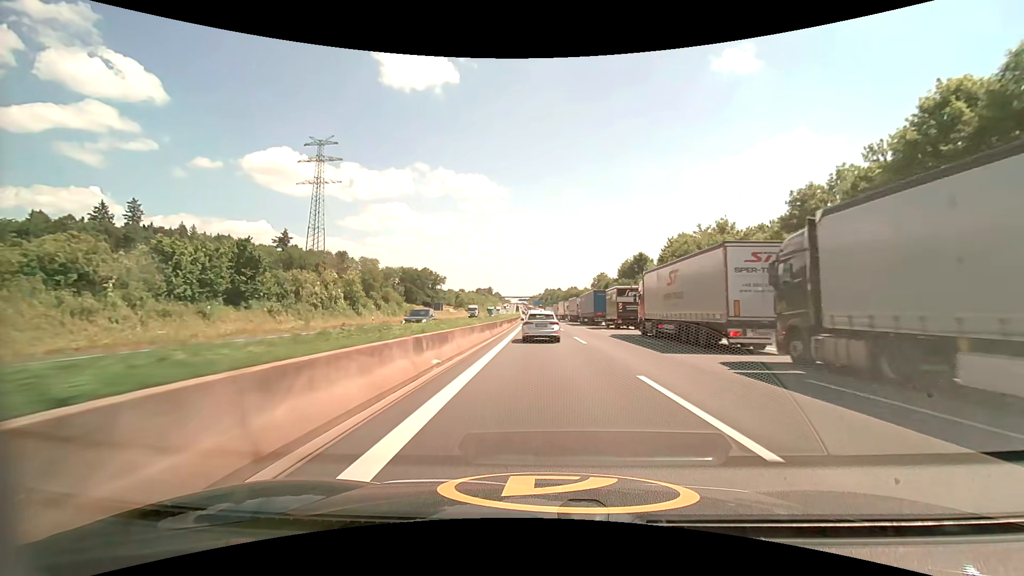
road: motorway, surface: asphalt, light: Day
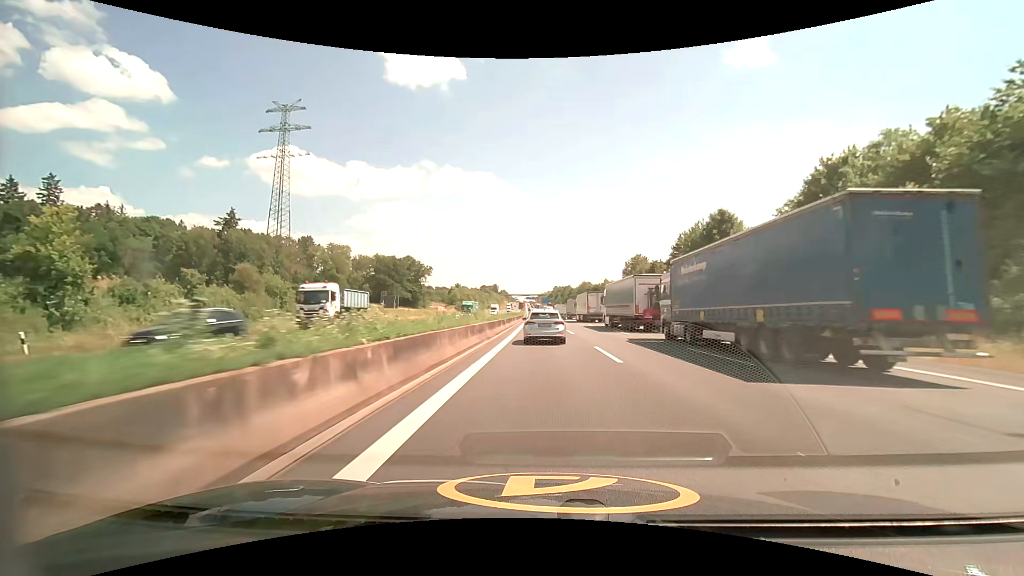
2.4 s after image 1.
(-0.4, +44.9) m; -1°
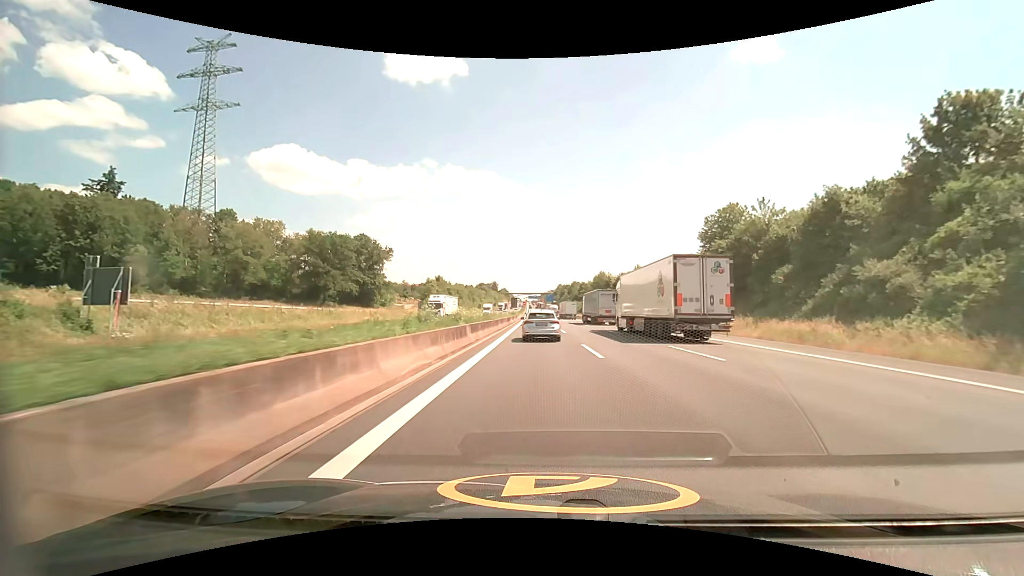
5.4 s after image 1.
(-0.2, +52.2) m; 0°
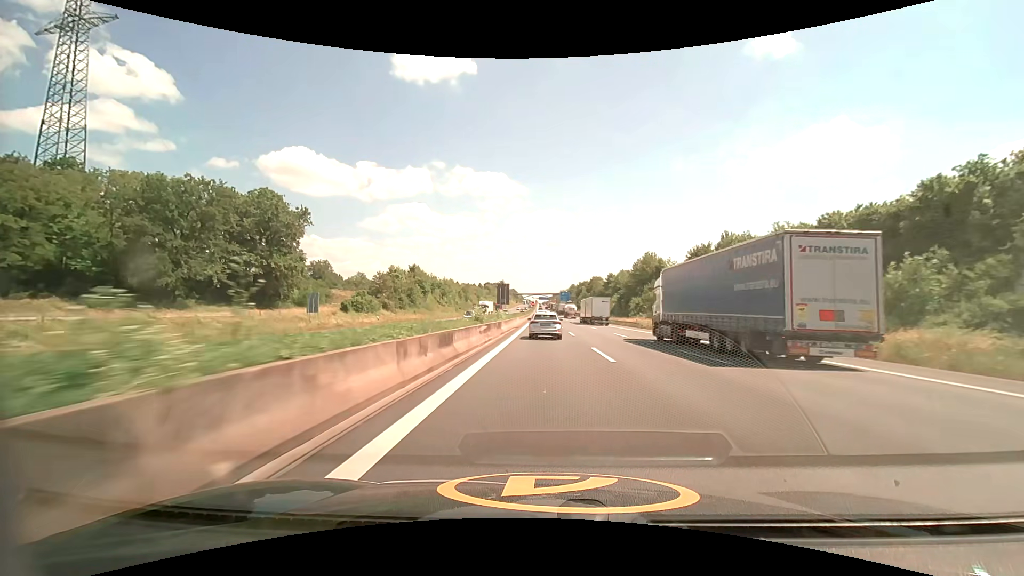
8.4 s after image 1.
(-0.7, +54.1) m; -1°
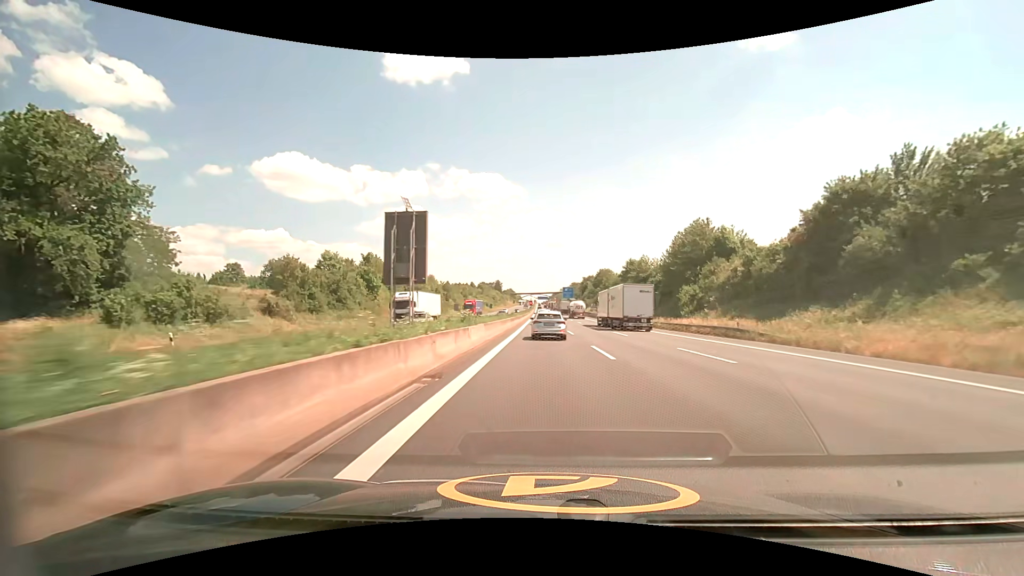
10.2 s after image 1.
(0.0, +36.0) m; 0°
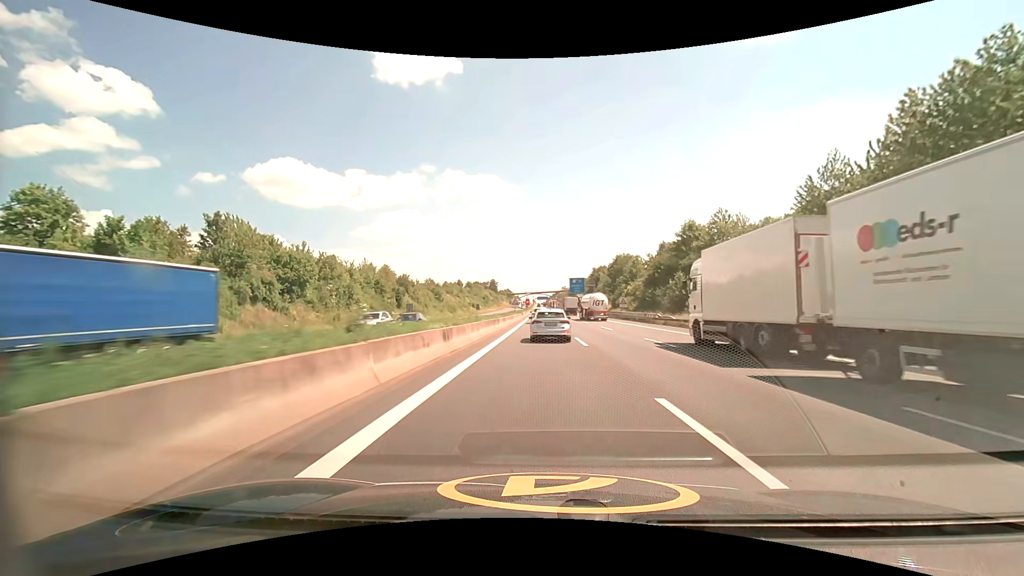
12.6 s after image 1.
(+0.2, +48.9) m; 0°
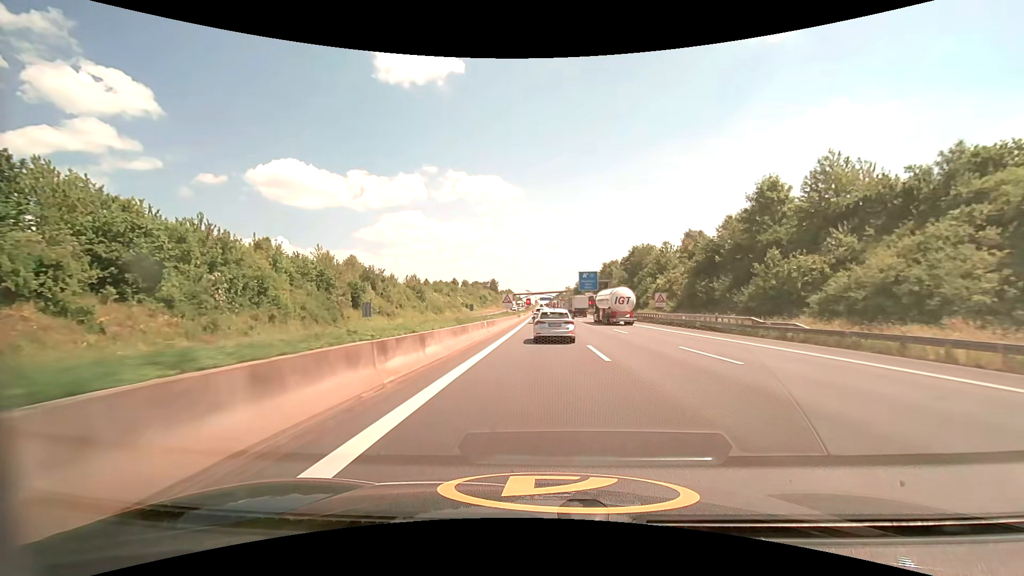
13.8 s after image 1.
(-0.1, +23.8) m; 0°
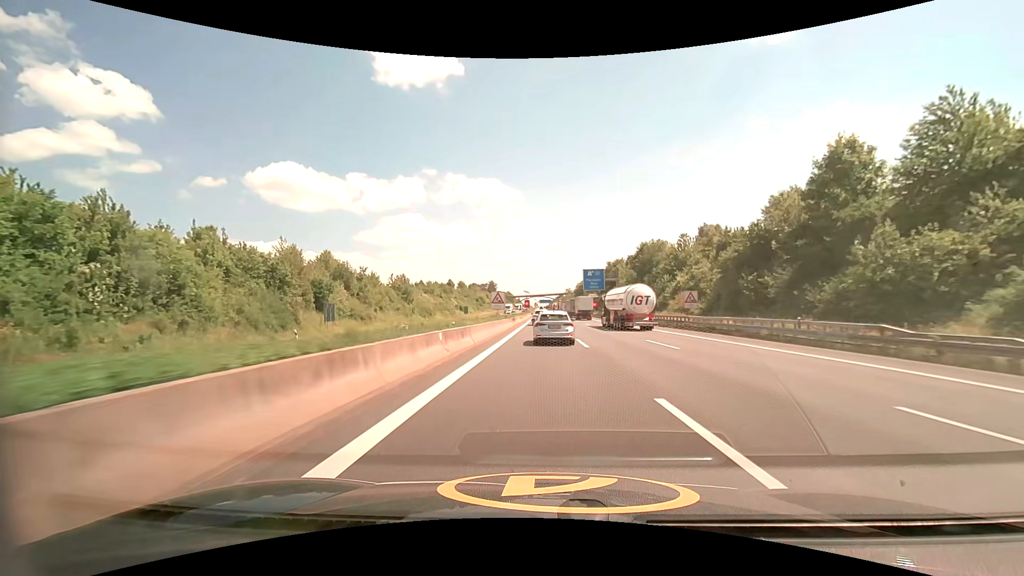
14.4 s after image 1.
(0.0, +11.9) m; 0°
(0, +10) (0, +20) (0, +30) (0, +40) (0, +50) (0, +60) (0, +70) (0, +80) (0, +90) (0, +100) m
